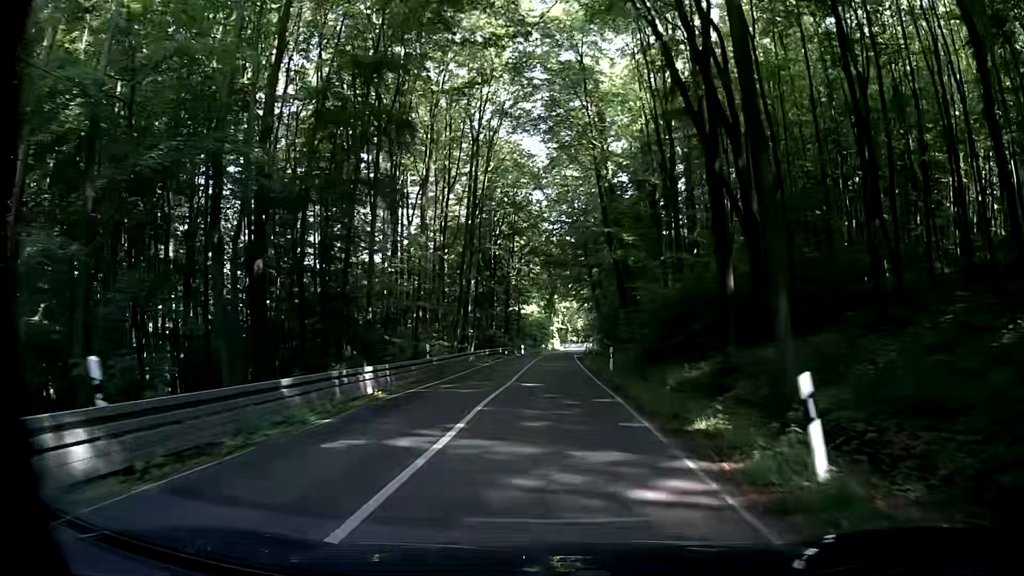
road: secondary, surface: asphalt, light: Day
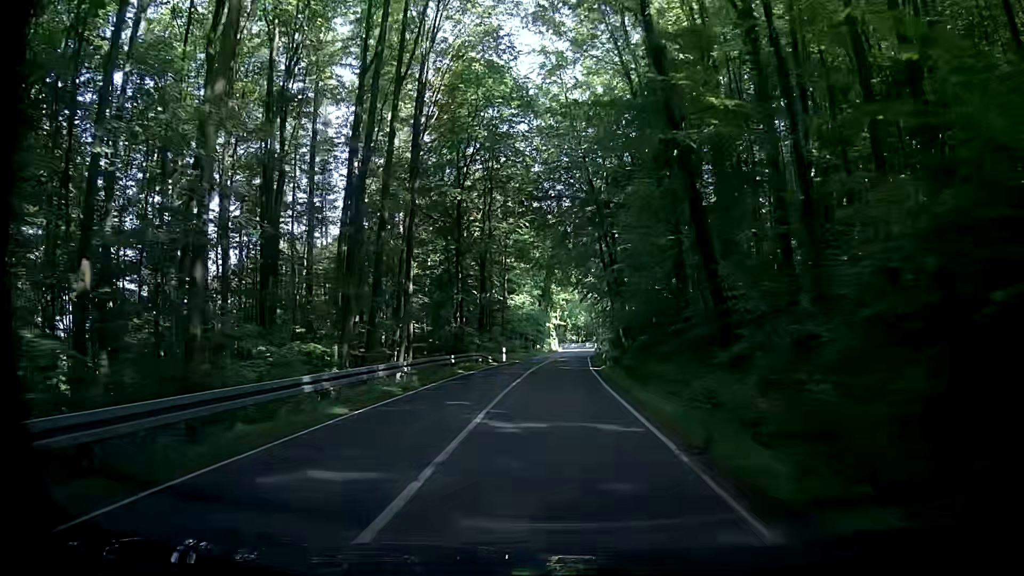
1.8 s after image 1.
(+0.3, +25.7) m; +1°
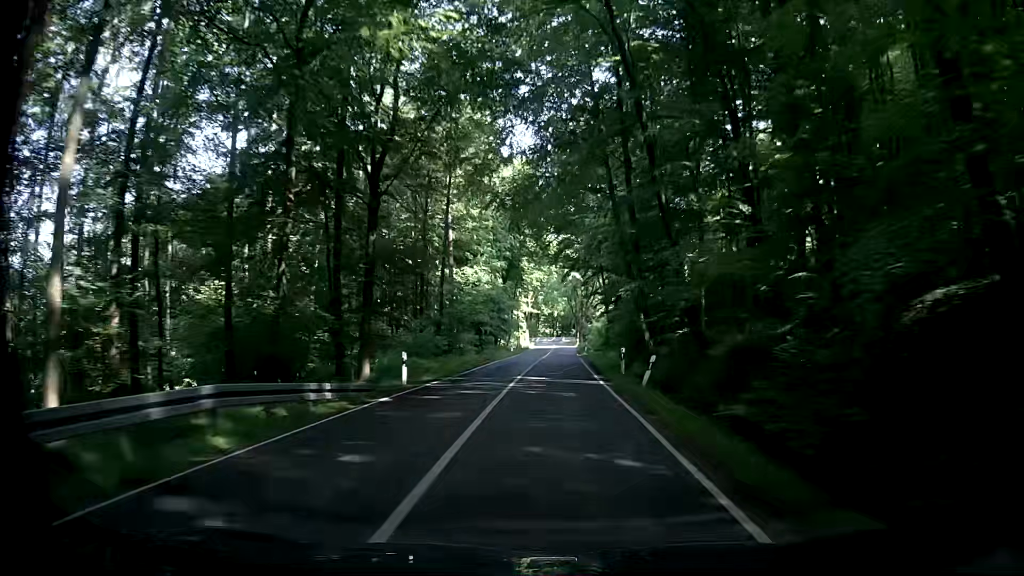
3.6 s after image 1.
(-0.5, +28.3) m; -2°
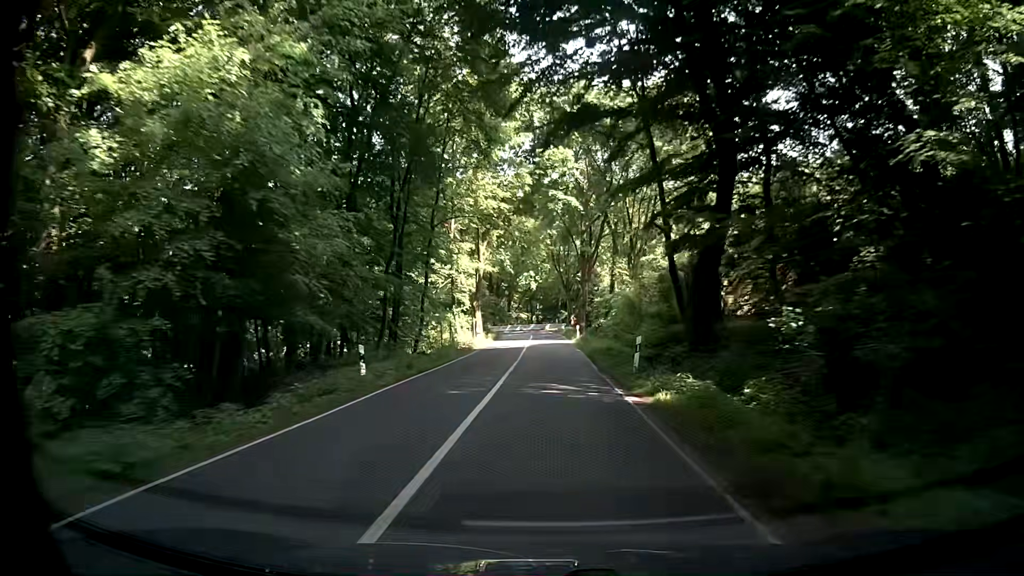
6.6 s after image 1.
(+3.3, +48.2) m; +6°
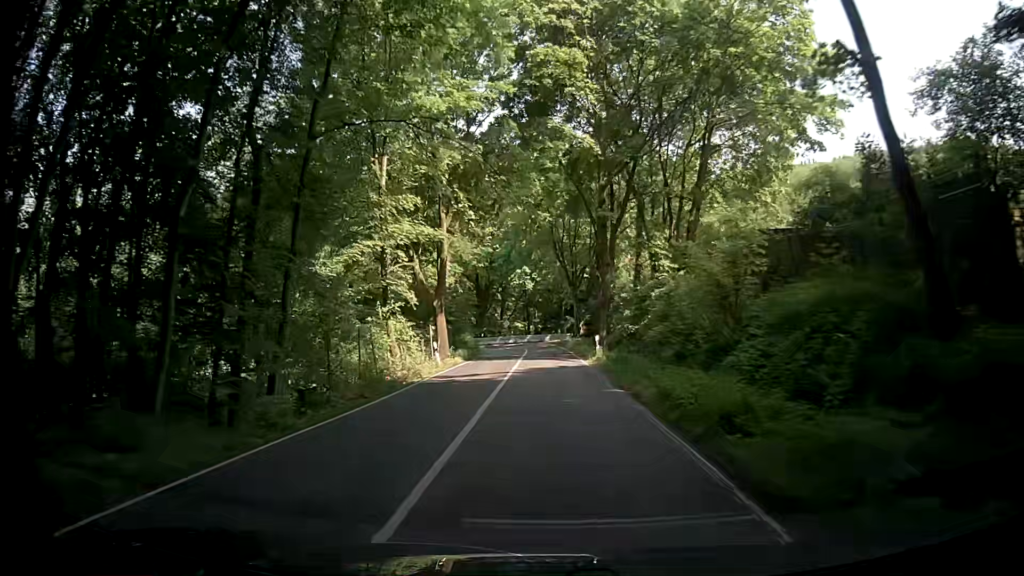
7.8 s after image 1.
(-0.3, +18.7) m; -1°
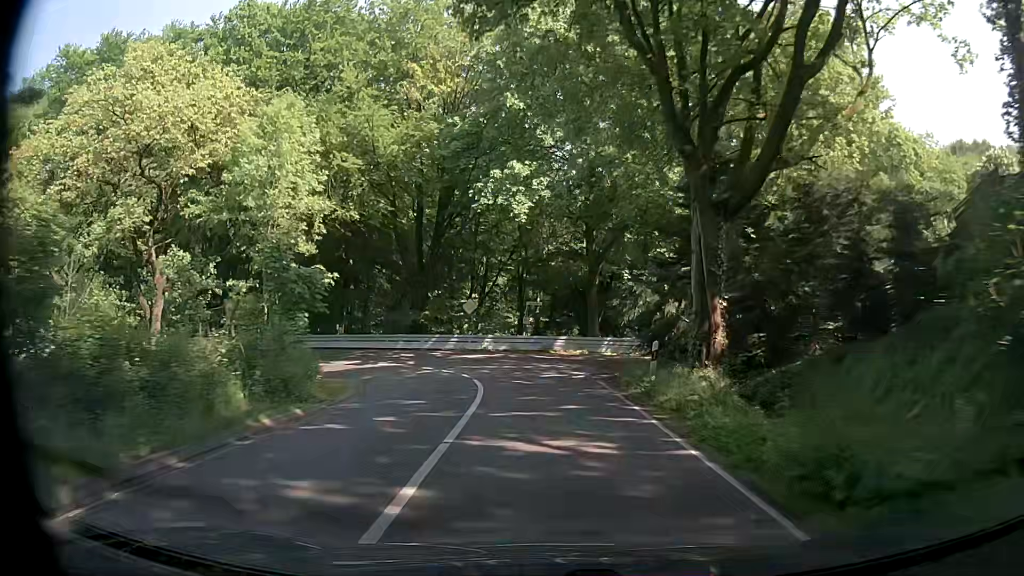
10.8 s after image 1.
(-0.3, +40.6) m; -2°
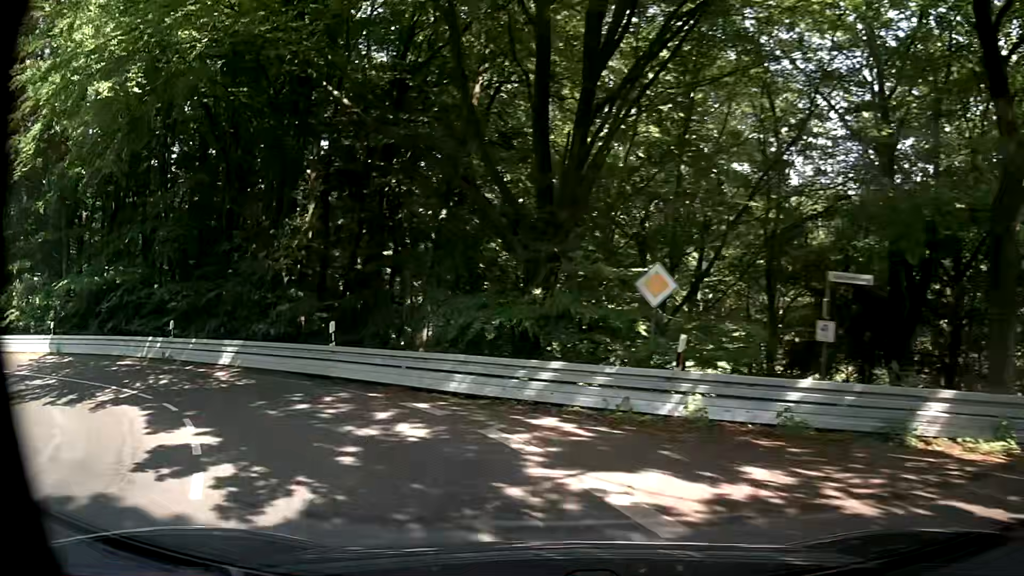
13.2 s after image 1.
(-0.6, +22.5) m; -12°
